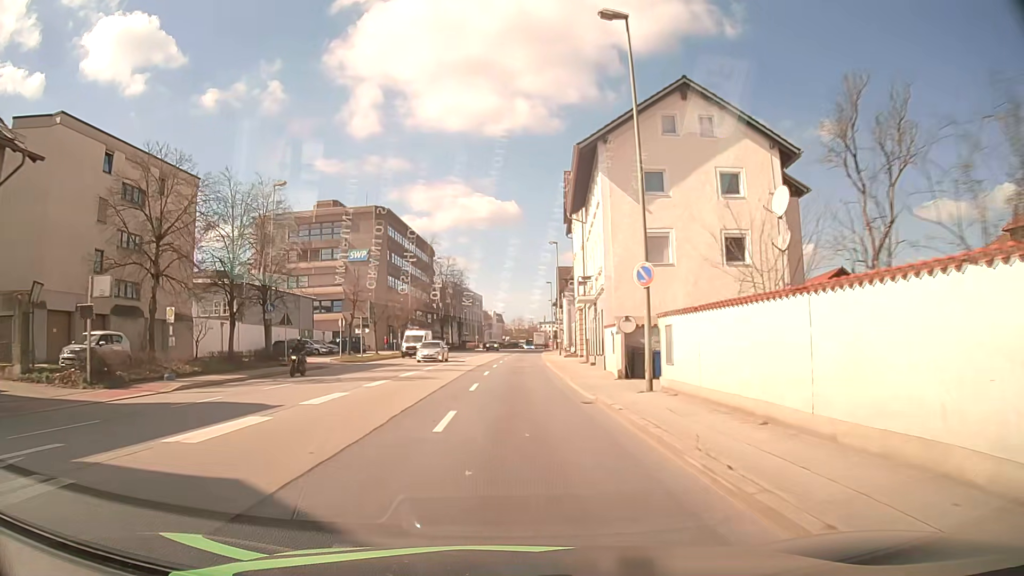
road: primary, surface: asphalt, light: Day
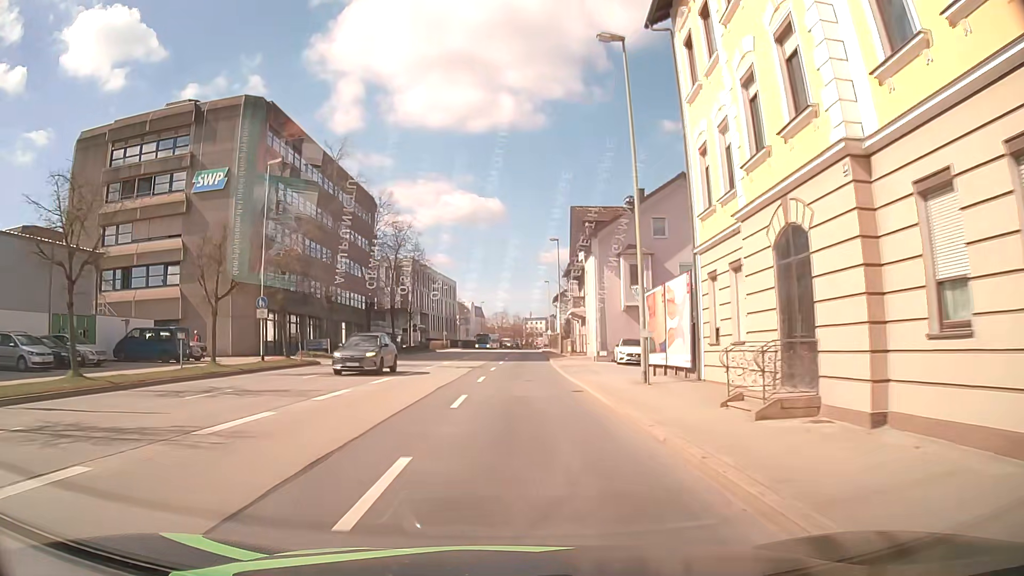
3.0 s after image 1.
(+0.6, +41.6) m; +1°
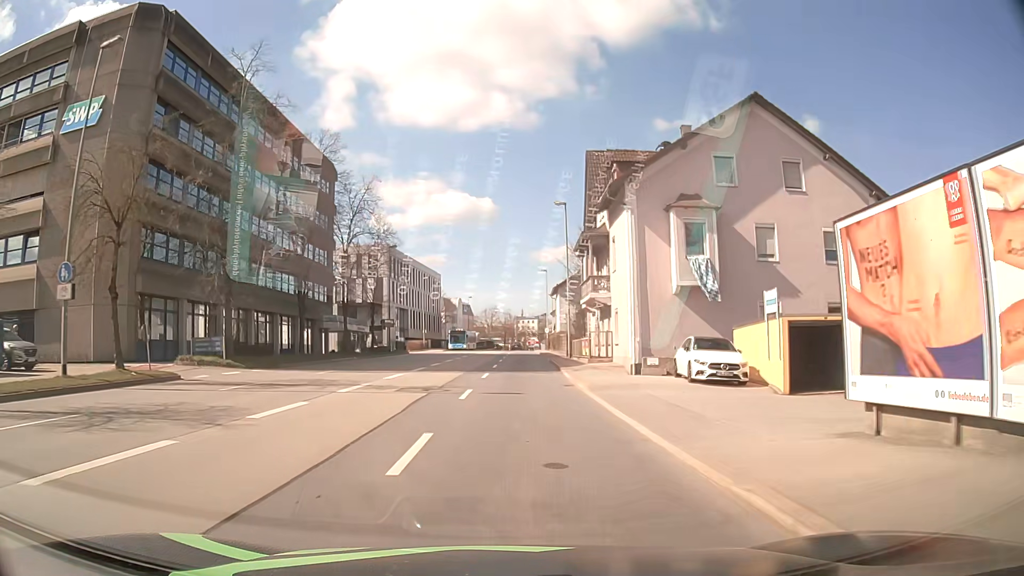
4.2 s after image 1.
(+0.2, +15.8) m; +1°
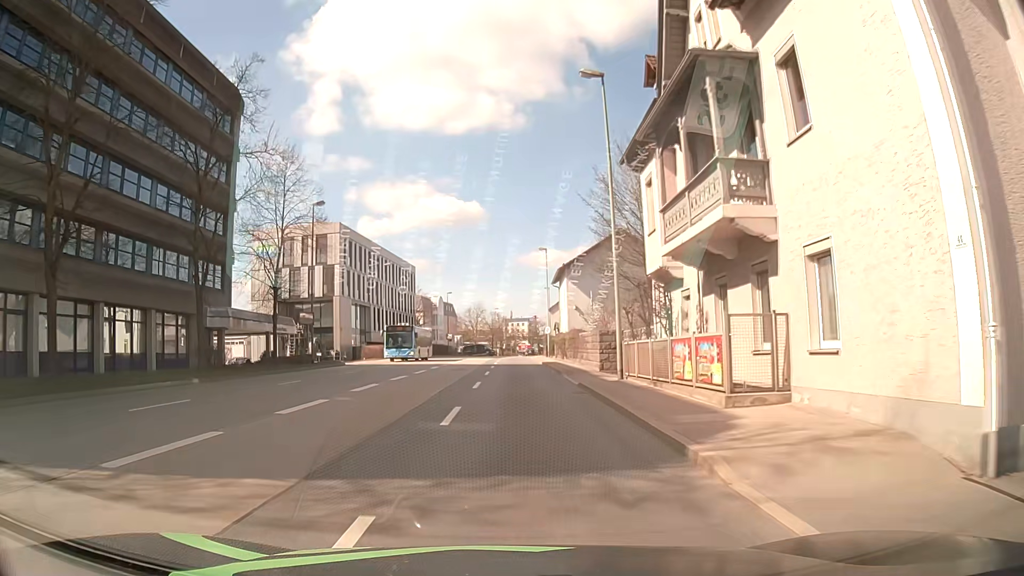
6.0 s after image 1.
(+0.1, +22.5) m; 0°
